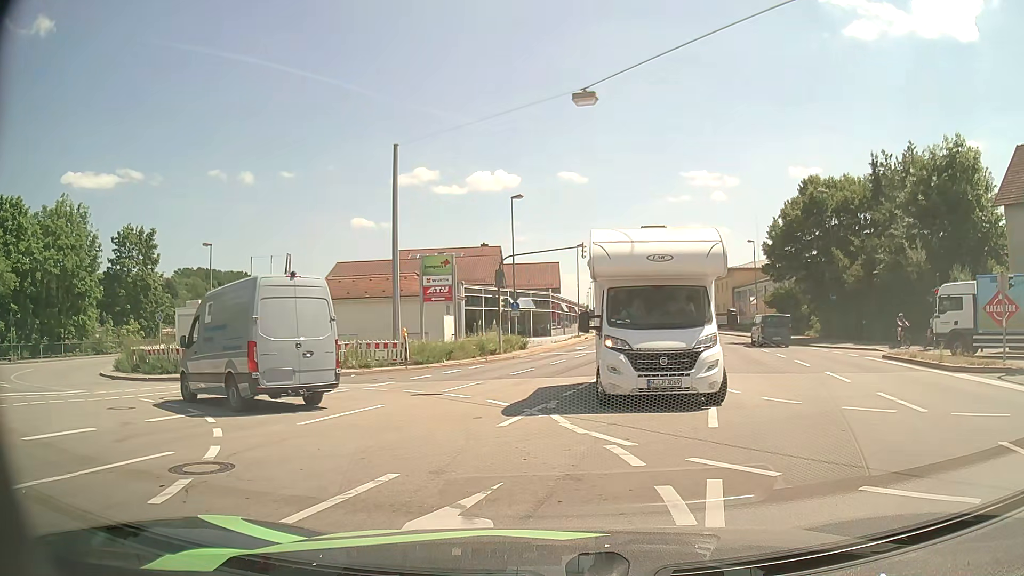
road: primary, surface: asphalt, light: Day
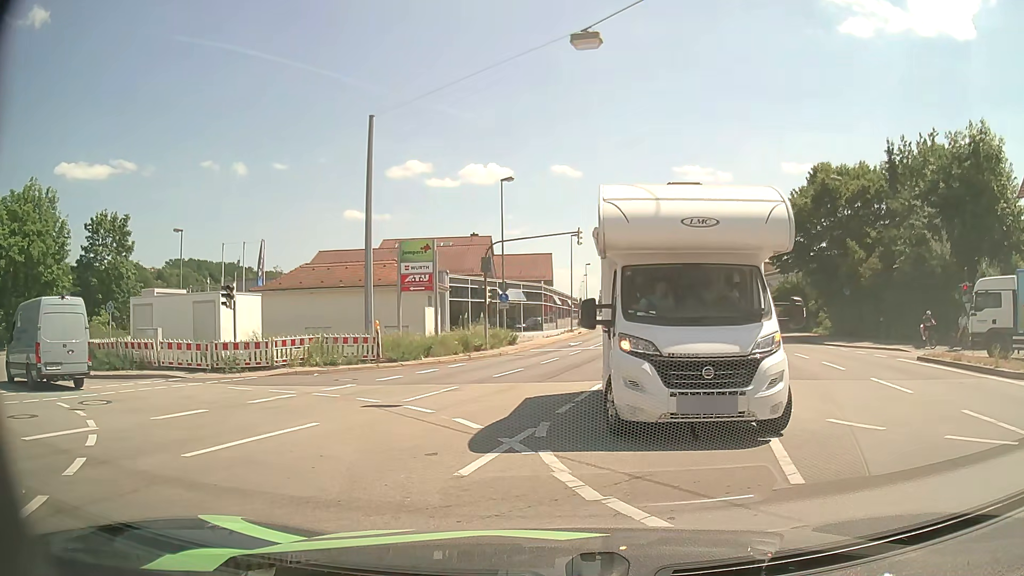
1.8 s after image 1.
(0.0, +3.4) m; -1°
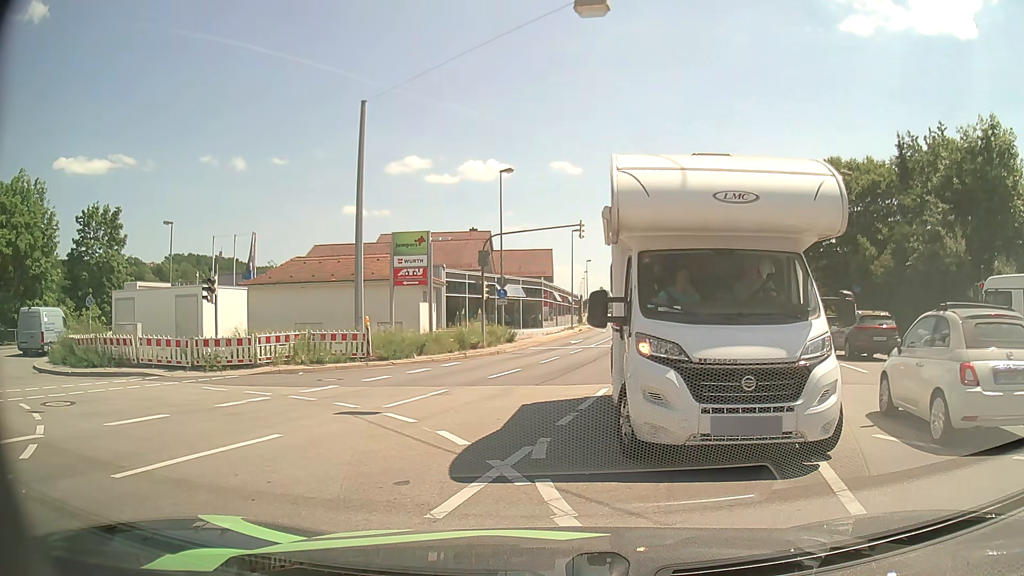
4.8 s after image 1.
(0.0, +1.5) m; 0°
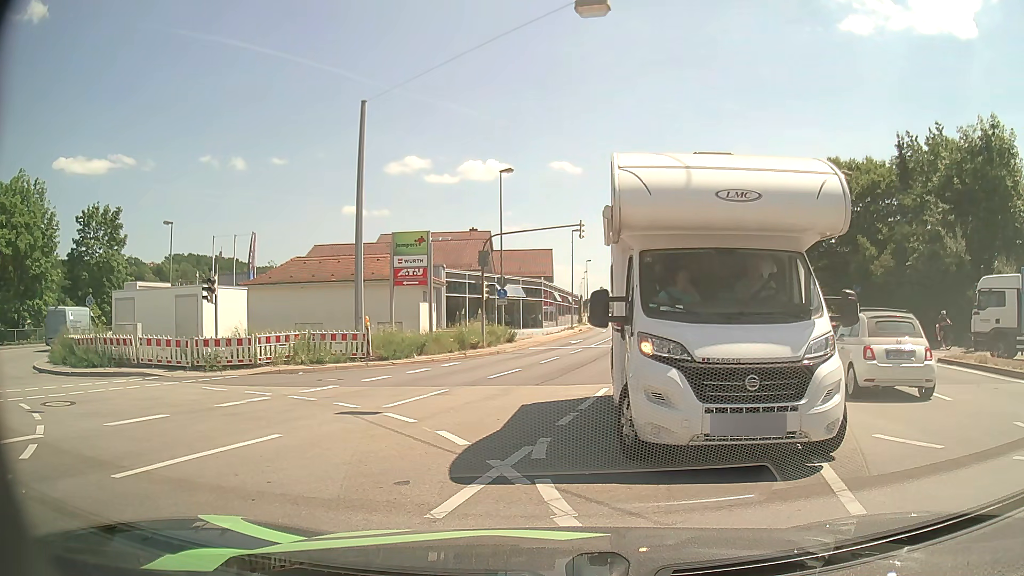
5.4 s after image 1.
(0.0, 0.0) m; 0°
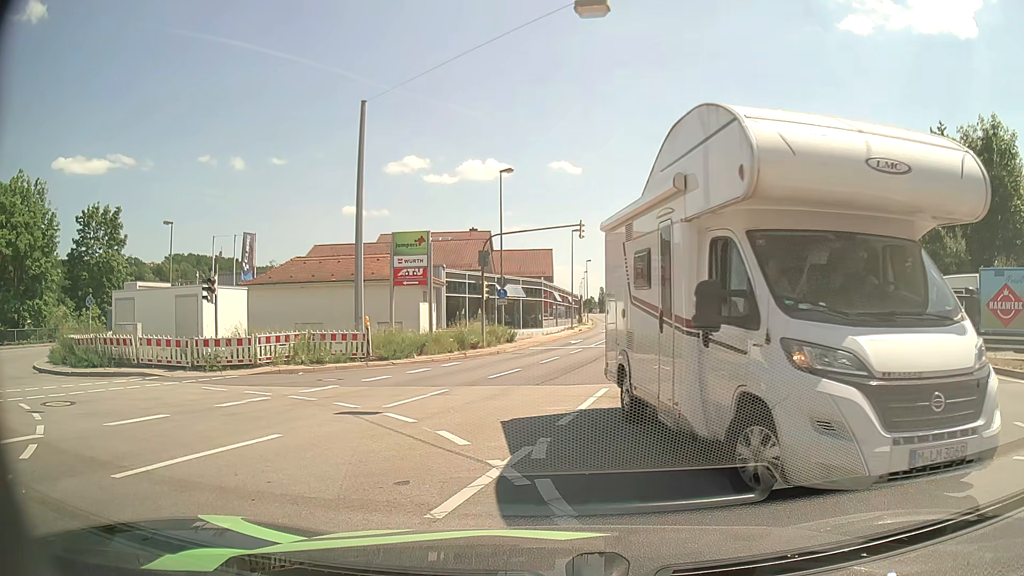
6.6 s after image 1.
(0.0, 0.0) m; 0°
(-3, +9) (-12, +15) (-20, +20) (-27, +27) (-29, +37) (-29, +47) (-29, +57) (-29, +67) (-28, +77) (-28, +87) m
